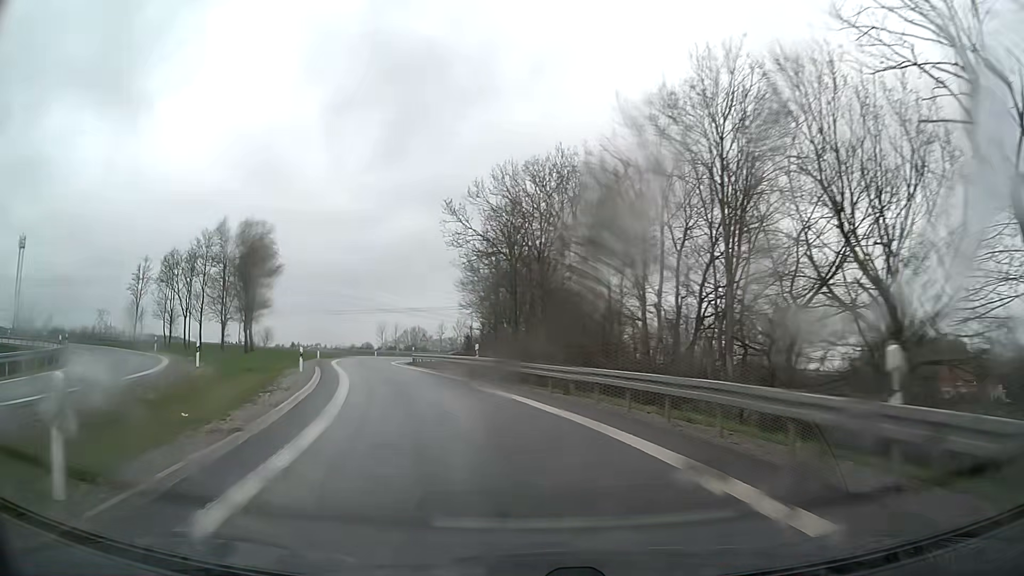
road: motorway_link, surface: asphalt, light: Day
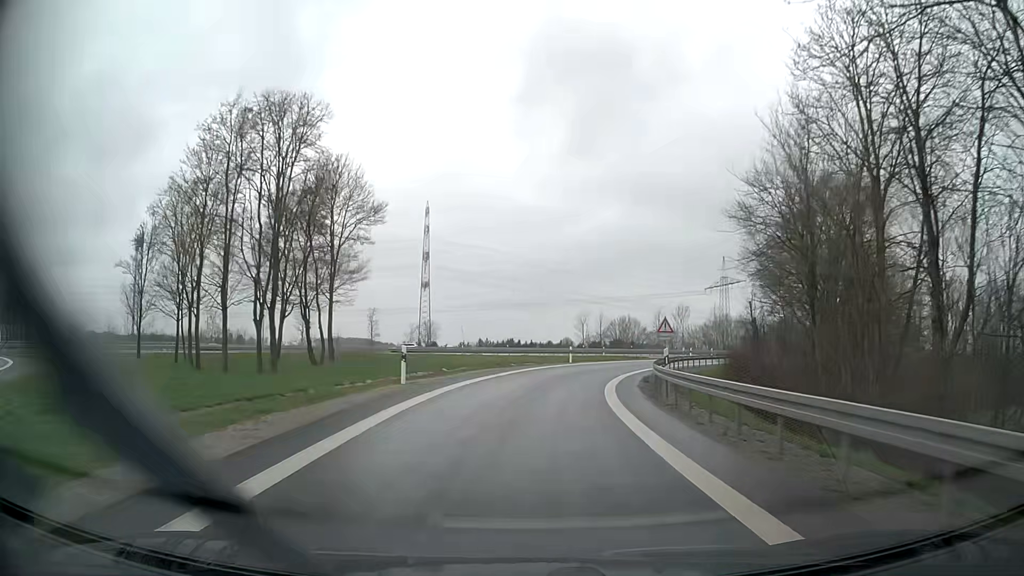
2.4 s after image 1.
(-7.0, +33.4) m; -18°
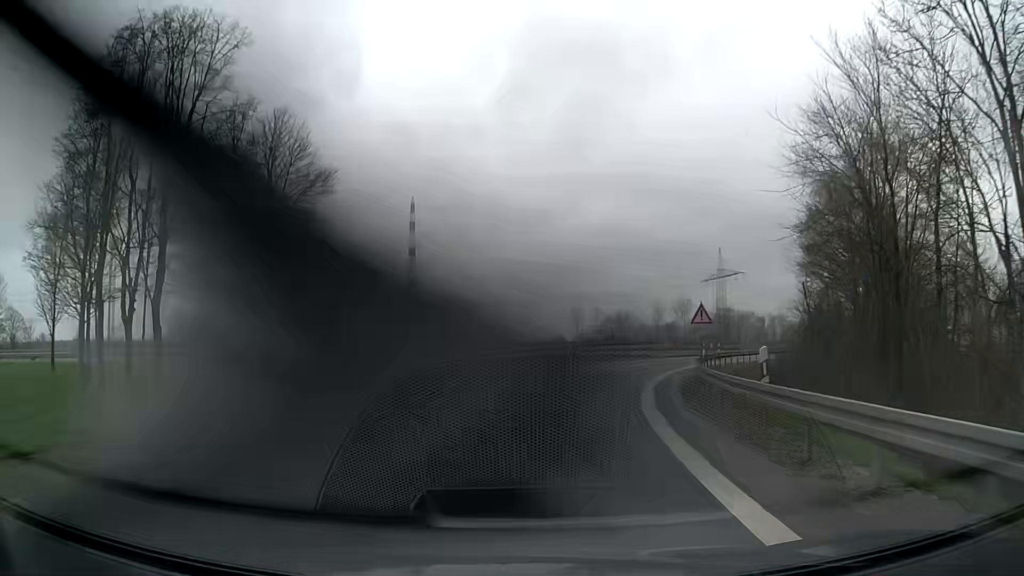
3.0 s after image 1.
(0.0, +8.7) m; 0°
(0, +10) (+2, +20) (+4, +30) (+8, +39) (+12, +48) (+18, +56) (+24, +64) (+32, +70) (+40, +76) (+48, +81) m
